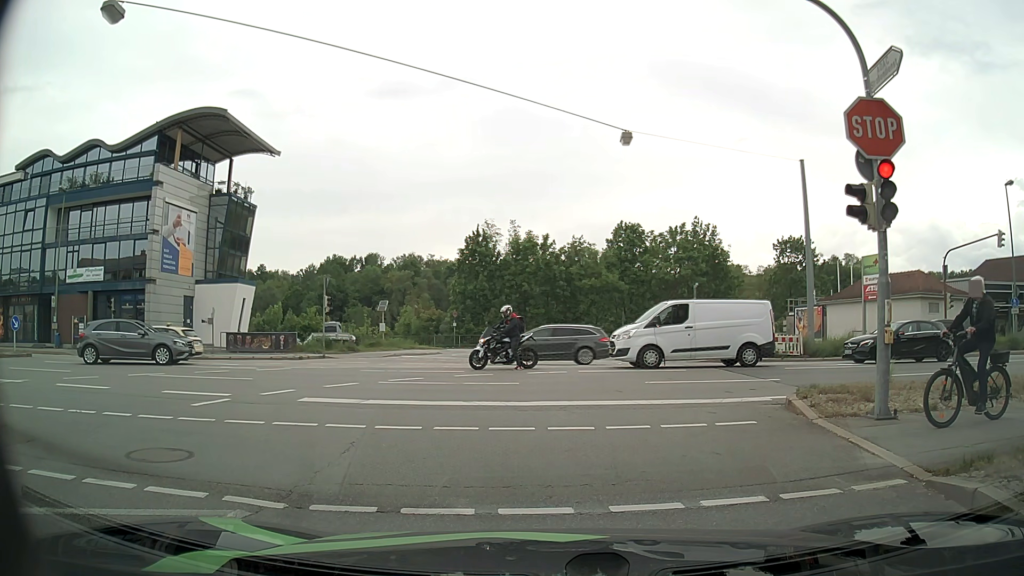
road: tertiary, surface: asphalt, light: Day
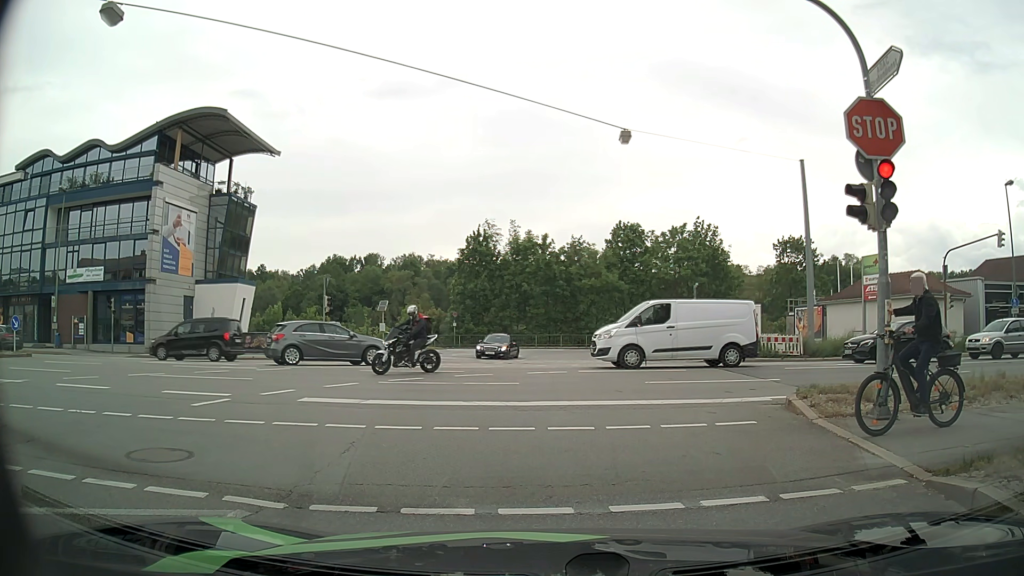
(0.0, 0.0) m; 0°
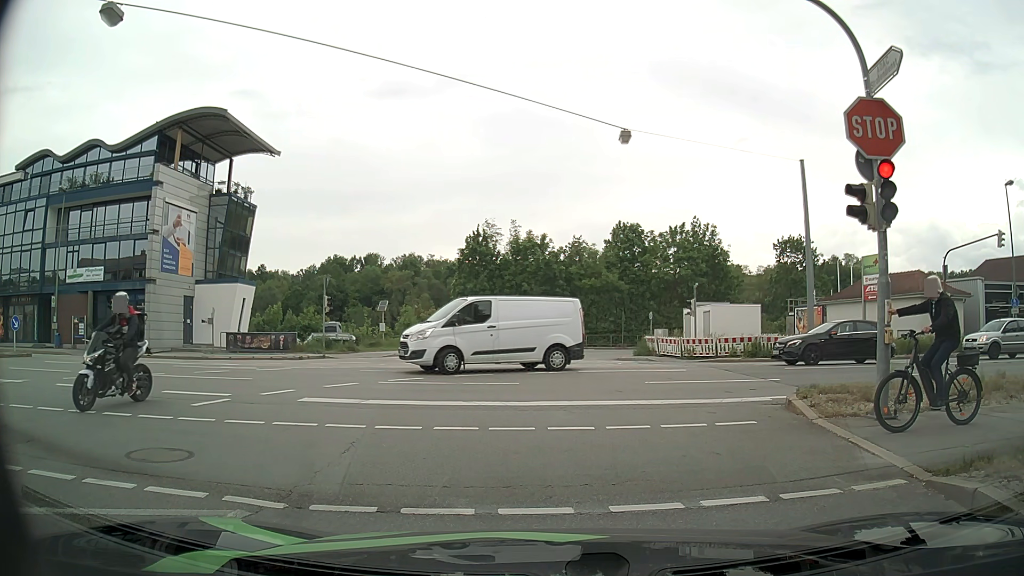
(0.0, 0.0) m; 0°
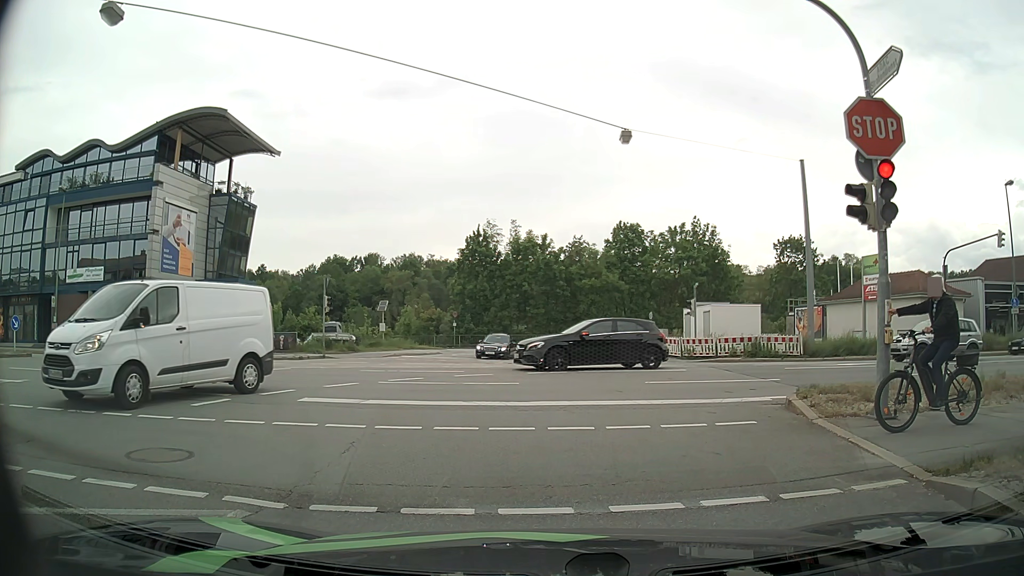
(0.0, 0.0) m; 0°
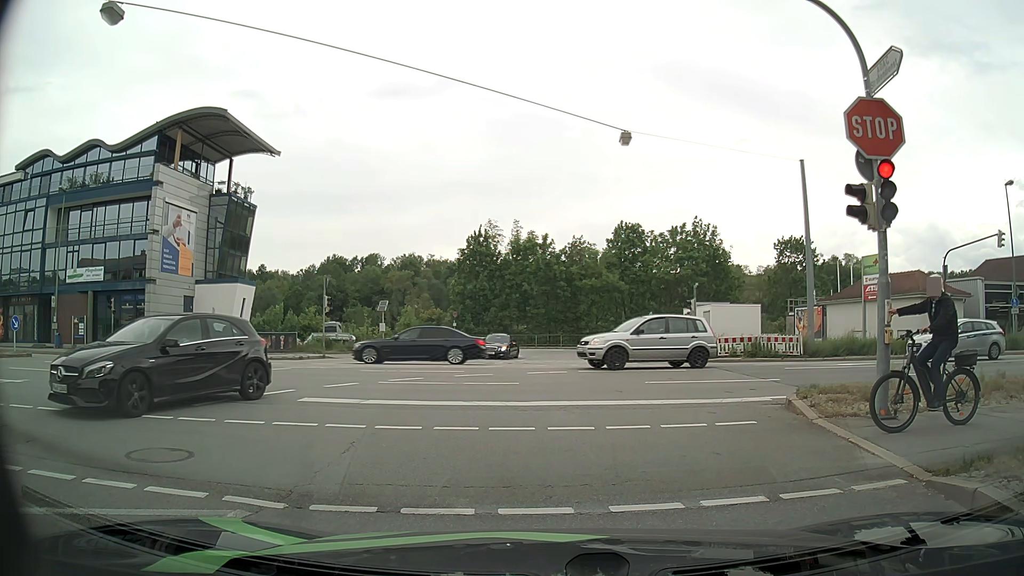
(0.0, 0.0) m; 0°
